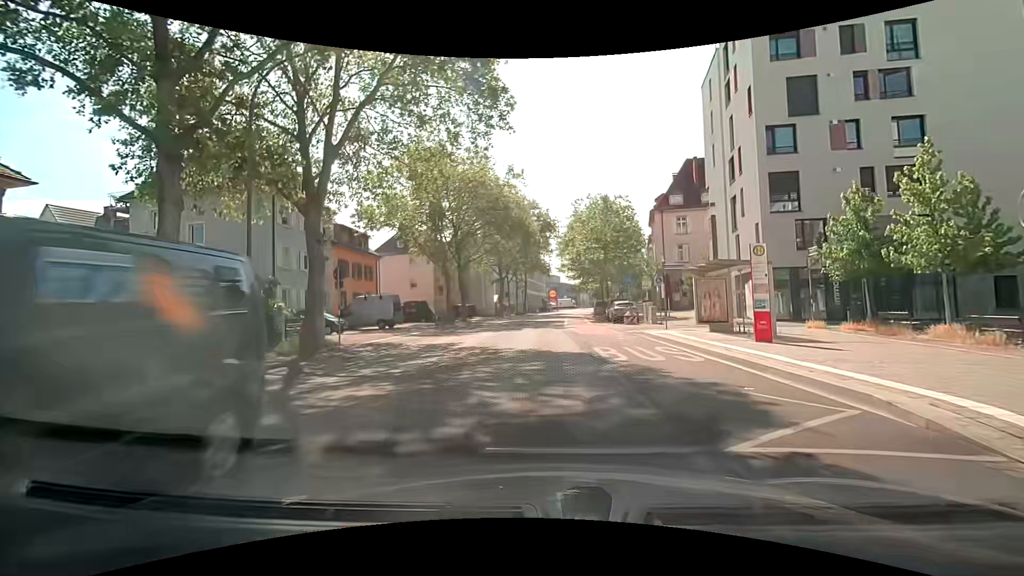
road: secondary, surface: asphalt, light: Day
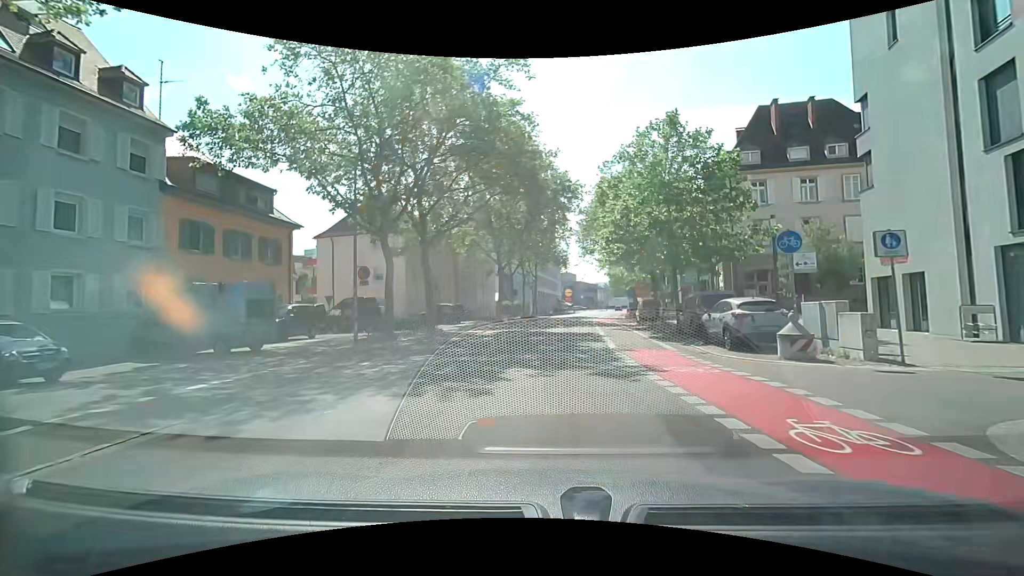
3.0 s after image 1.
(+0.3, +19.8) m; 0°
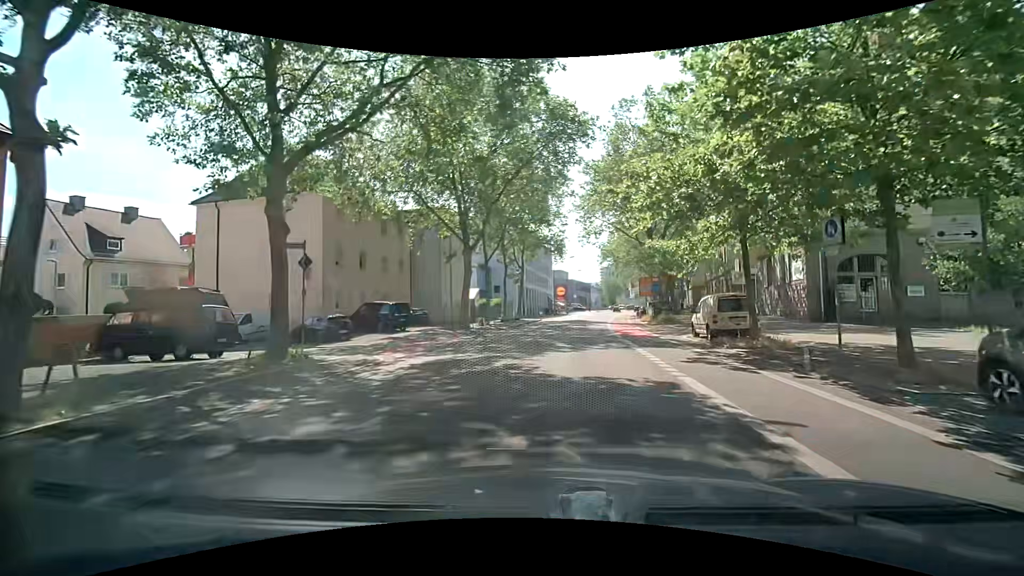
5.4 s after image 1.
(-0.2, +16.7) m; +1°
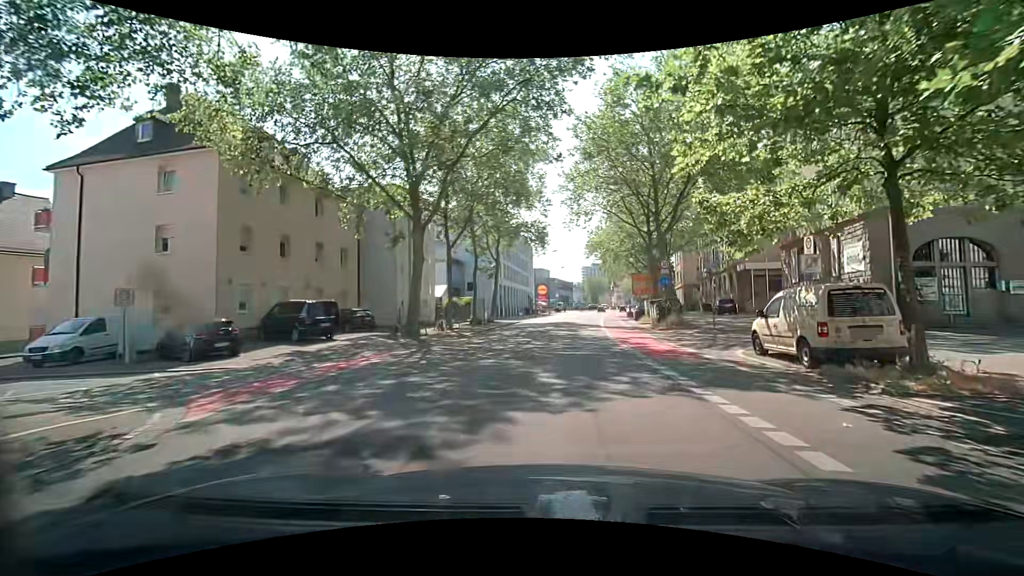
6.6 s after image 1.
(+0.1, +8.4) m; +2°
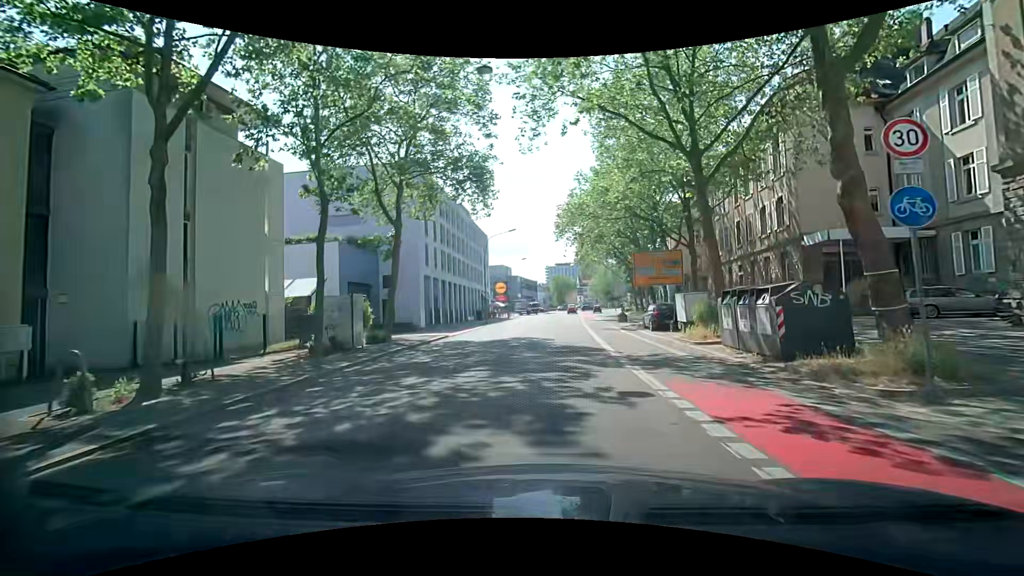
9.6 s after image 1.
(+0.8, +21.2) m; +3°
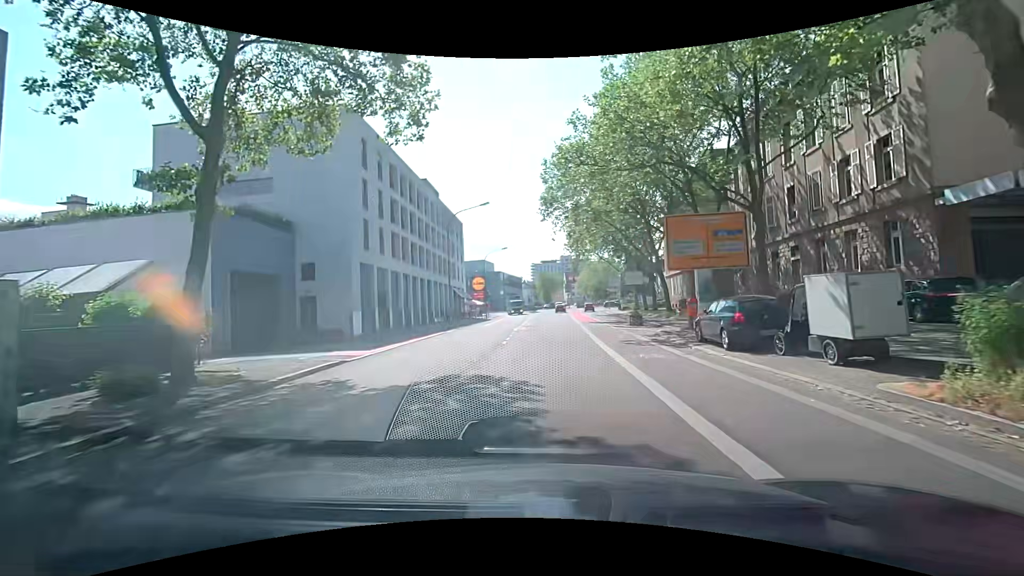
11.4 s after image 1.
(+0.3, +12.5) m; +4°
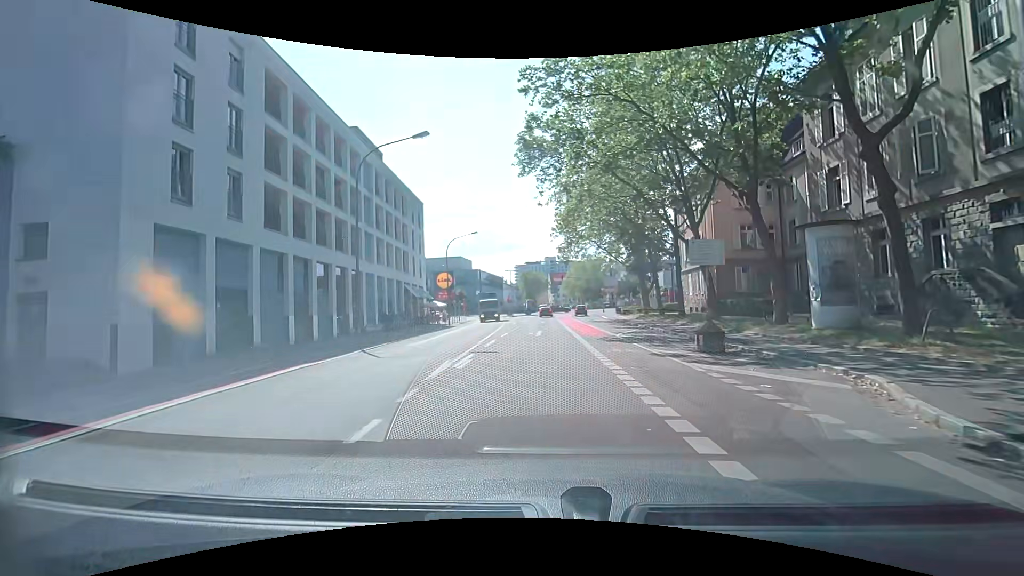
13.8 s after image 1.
(-0.3, +16.3) m; +2°
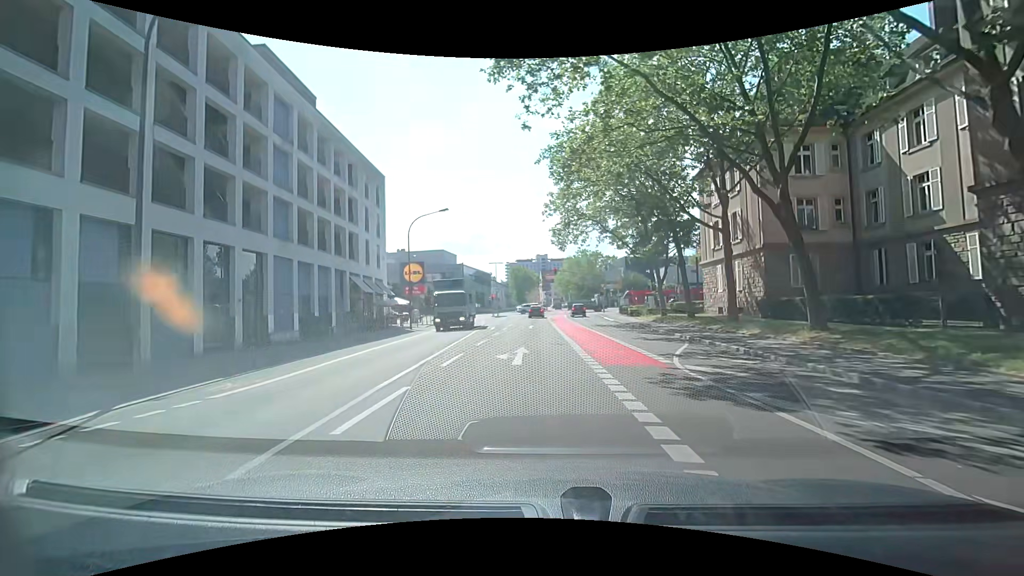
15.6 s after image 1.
(-0.2, +11.8) m; -1°
(0, +10) (+2, +20) (+3, +30) (+4, +40) (+4, +50) (+4, +60) (+5, +70) (+10, +78) (+20, +81) (+30, +81) m
